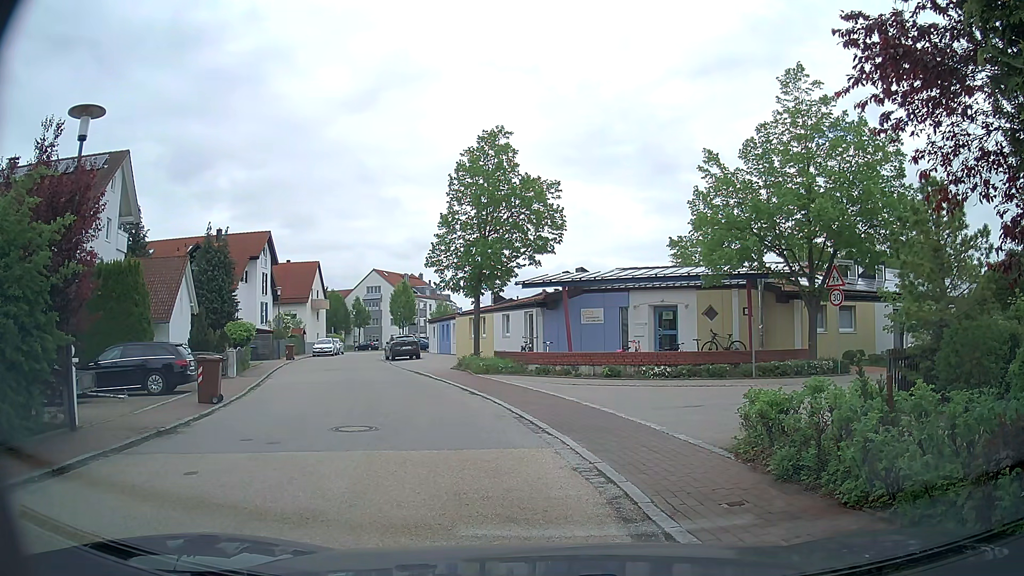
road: residential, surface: asphalt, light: Day
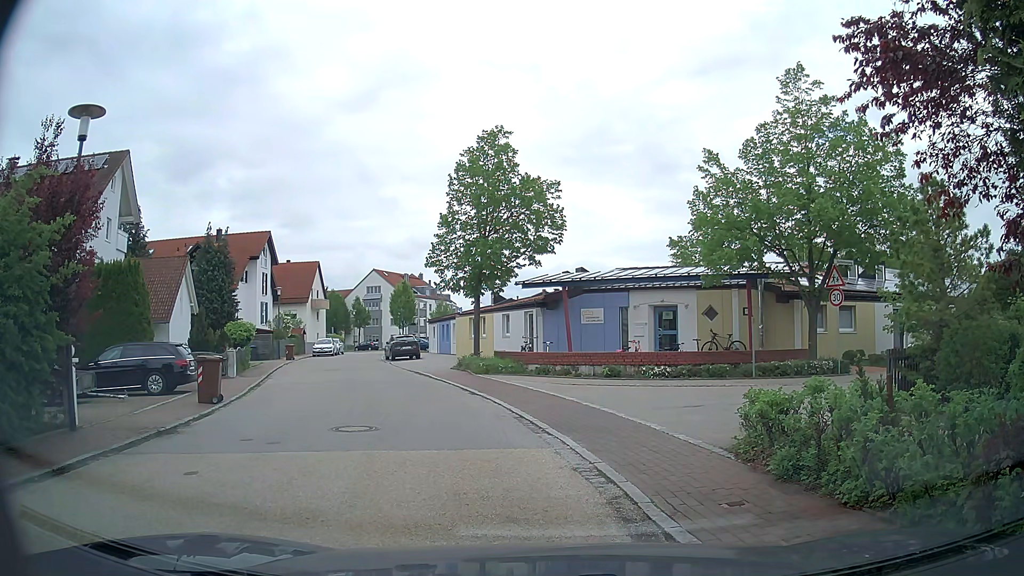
(0.0, 0.0) m; 0°
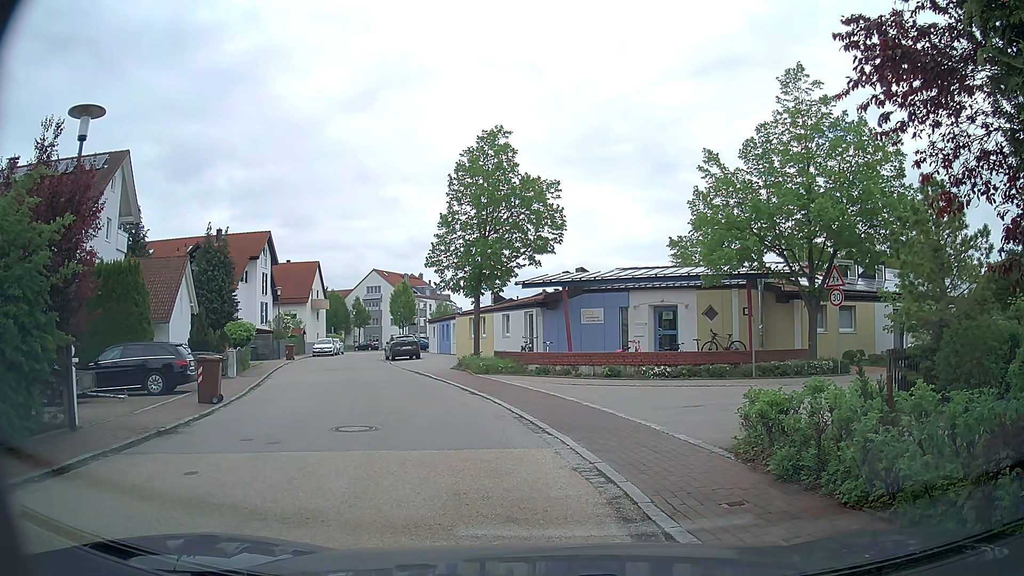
(0.0, 0.0) m; 0°
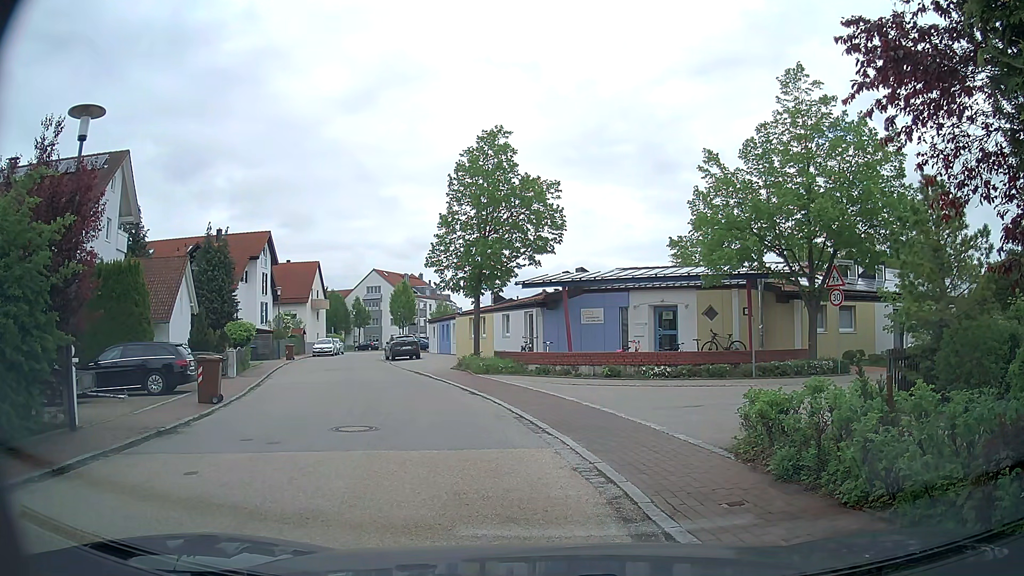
(0.0, 0.0) m; 0°
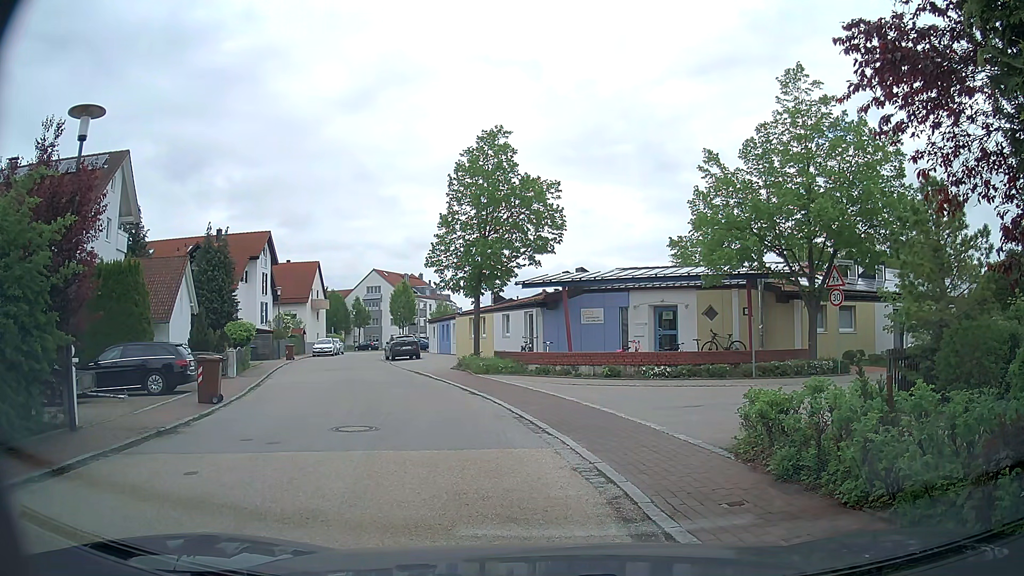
(0.0, 0.0) m; 0°
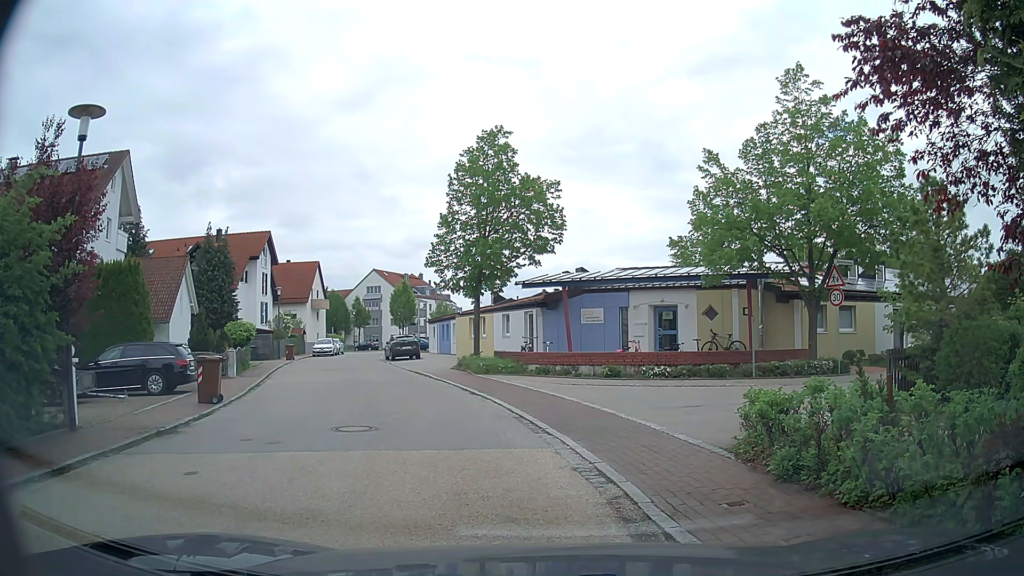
(0.0, 0.0) m; 0°
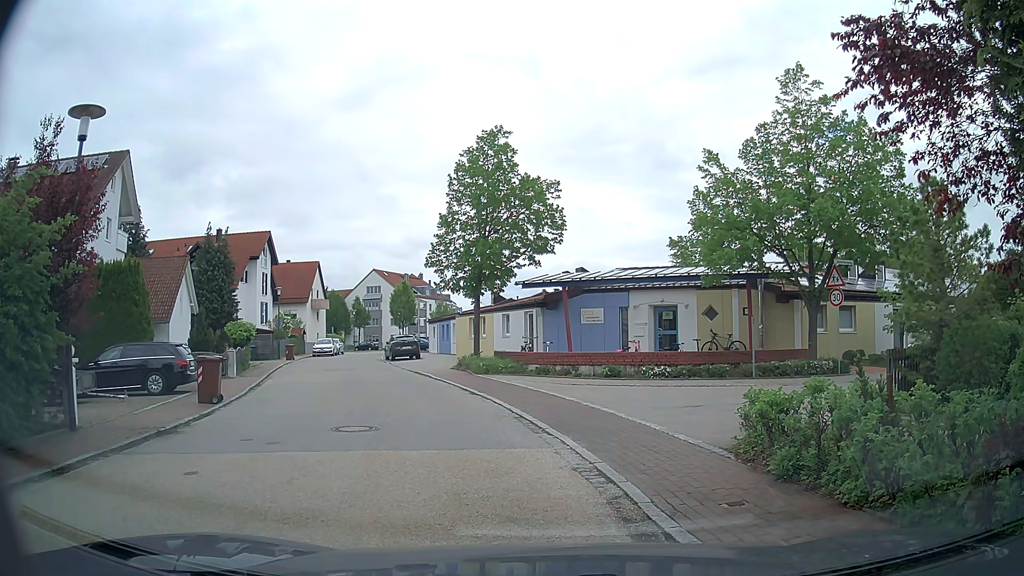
(0.0, 0.0) m; 0°
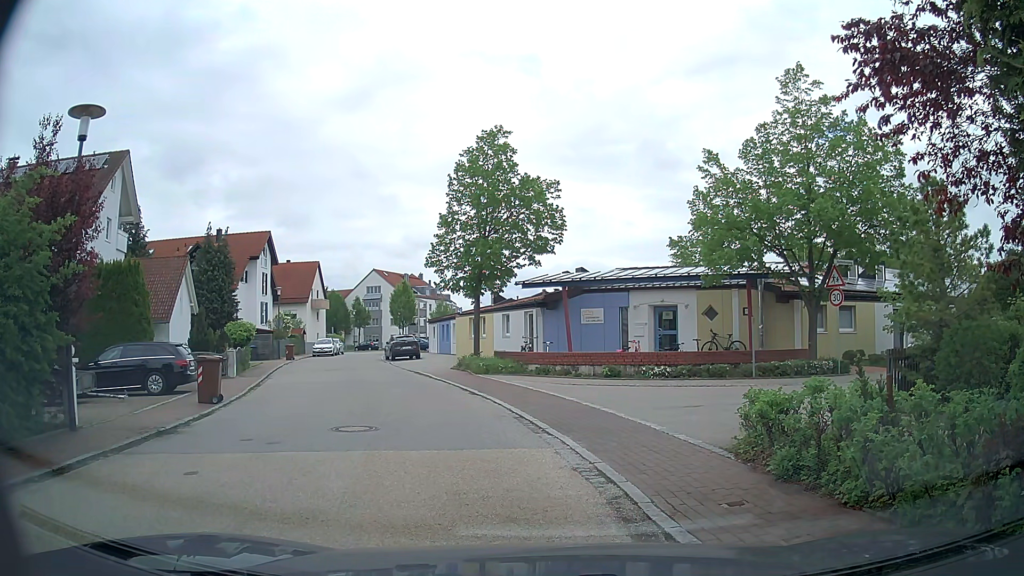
(0.0, 0.0) m; 0°
